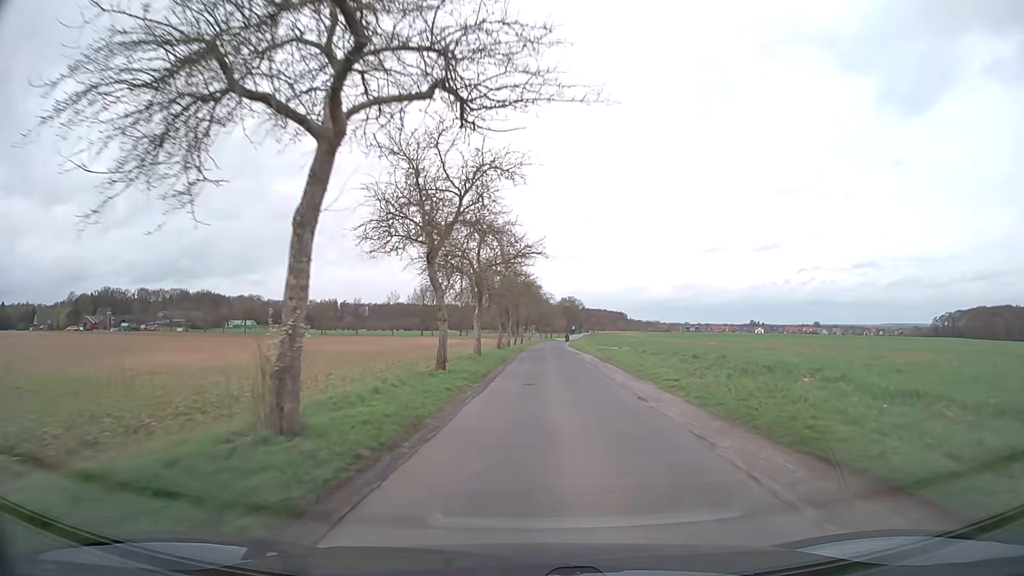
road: unclassified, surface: asphalt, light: Day
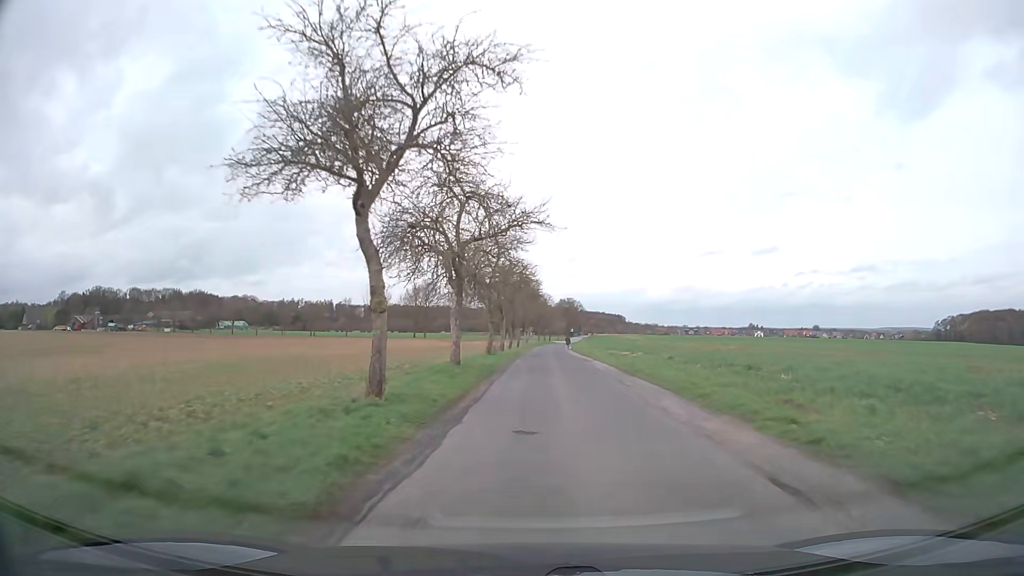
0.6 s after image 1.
(+0.1, +8.6) m; 0°
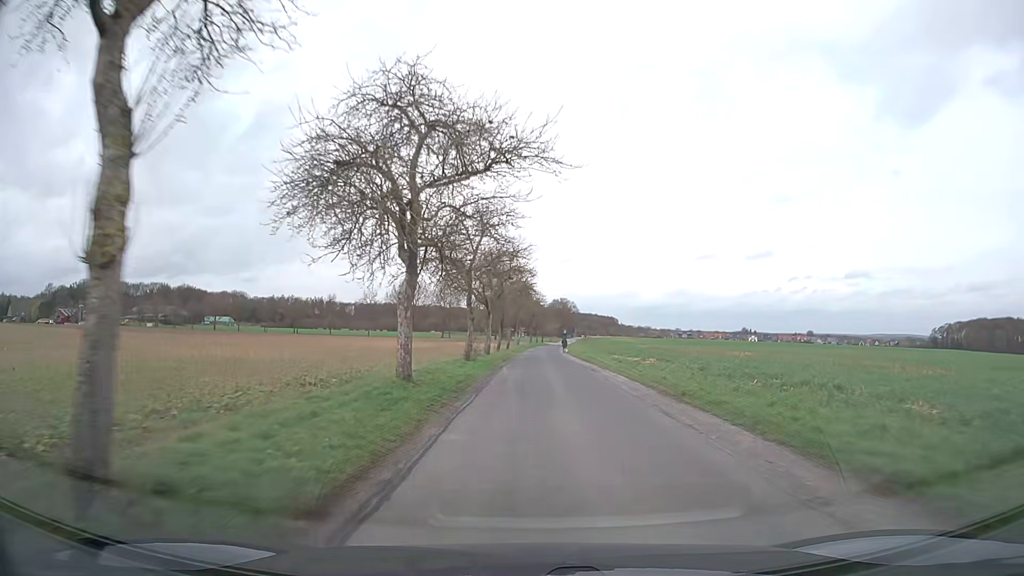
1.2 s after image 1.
(0.0, +8.2) m; +1°
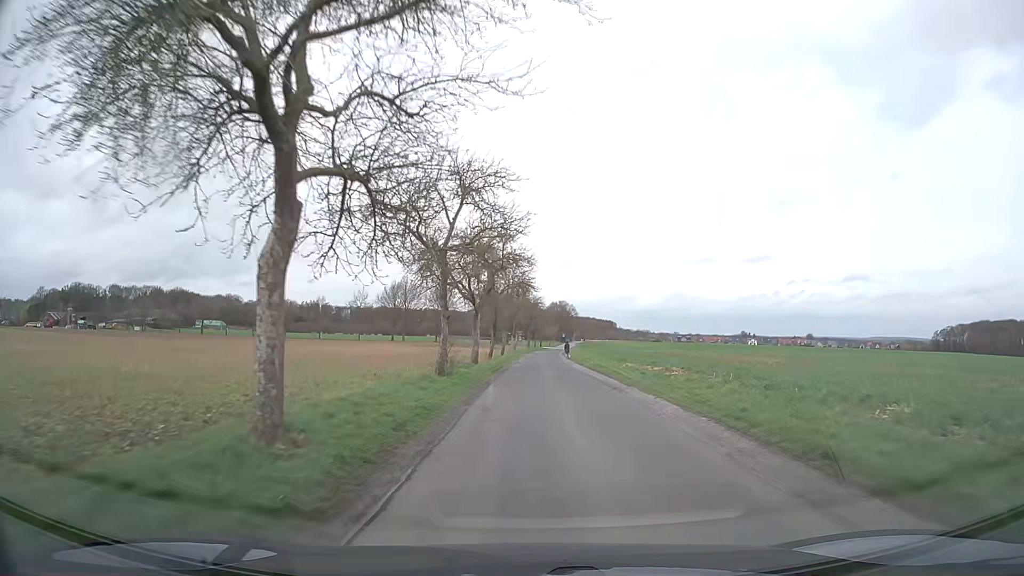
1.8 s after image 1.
(+0.1, +7.8) m; 0°
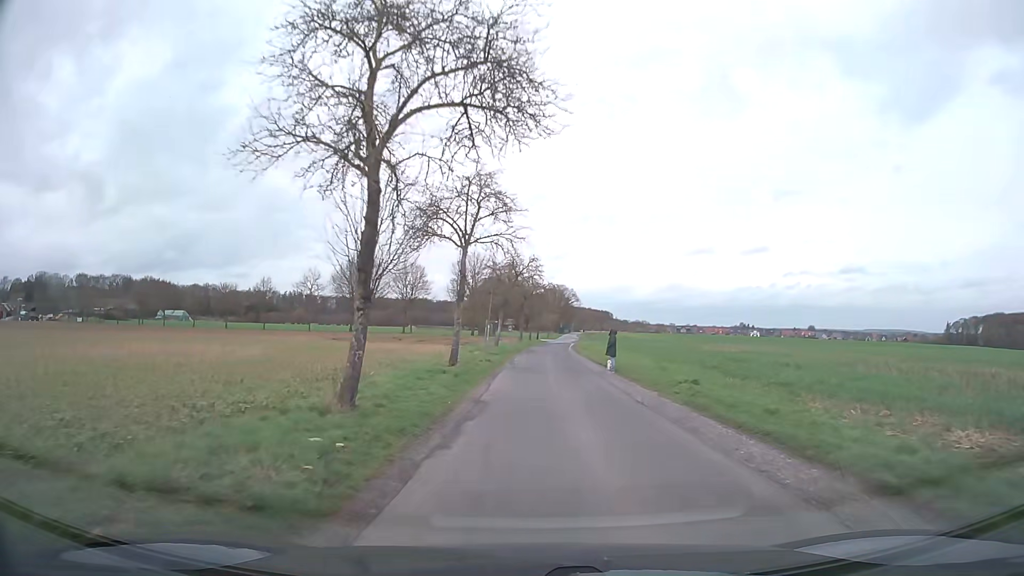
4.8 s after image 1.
(+0.1, +34.6) m; 0°
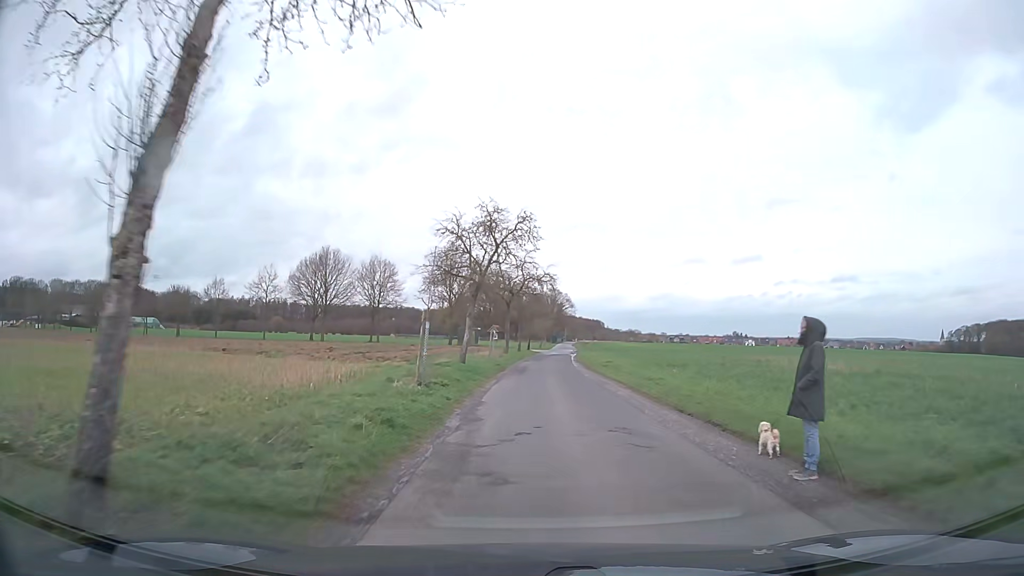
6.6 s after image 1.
(+0.1, +19.4) m; +1°
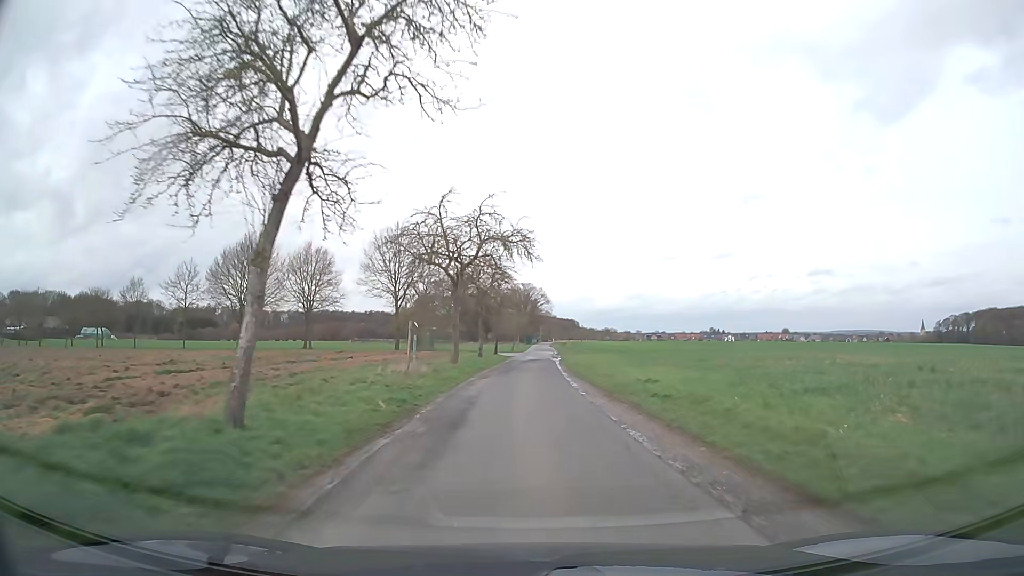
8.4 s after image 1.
(+0.5, +20.9) m; +2°
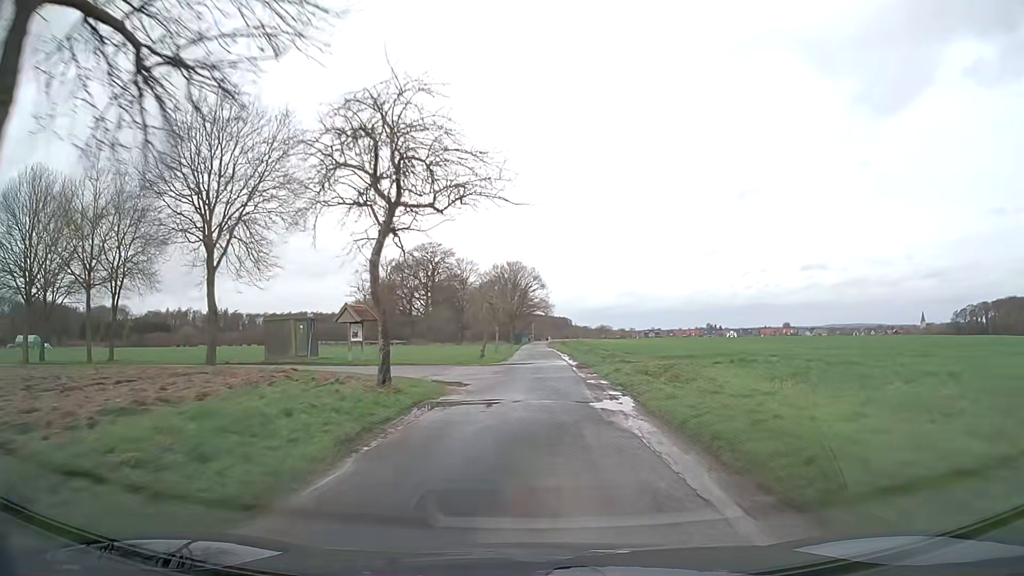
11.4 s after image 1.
(+0.2, +43.7) m; +1°
(0, +10) (0, +20) (0, +30) (0, +40) (+1, +50) (+1, +60) (+1, +70) (+1, +80) (+1, +90) (+1, +100) m
